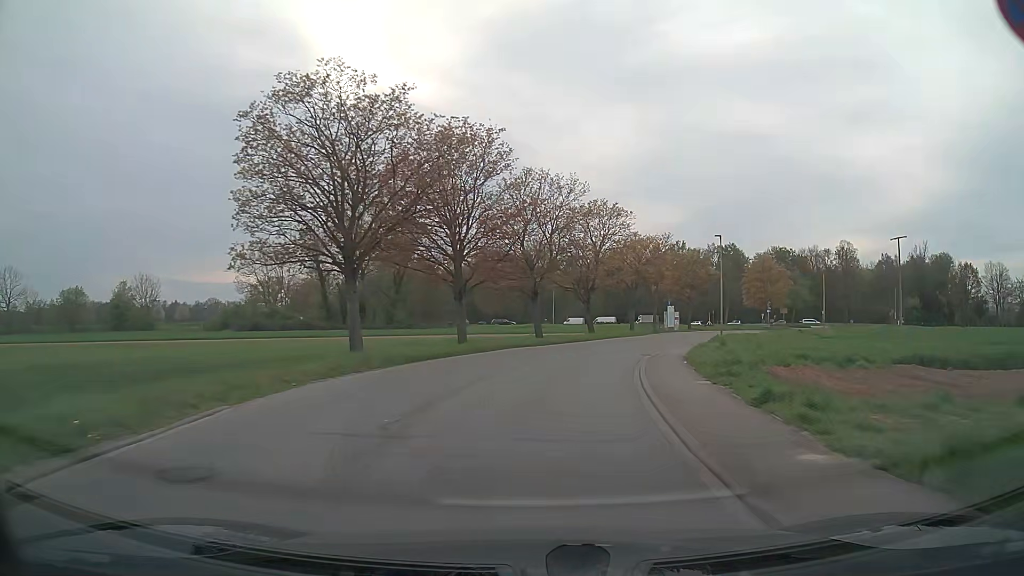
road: unclassified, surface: asphalt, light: Day
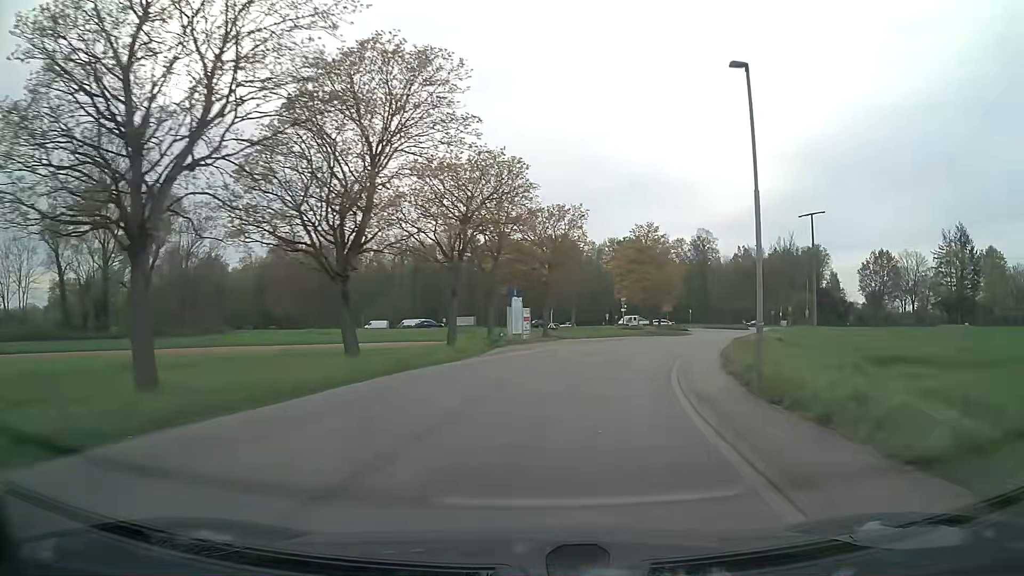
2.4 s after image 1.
(+3.5, +29.0) m; +16°
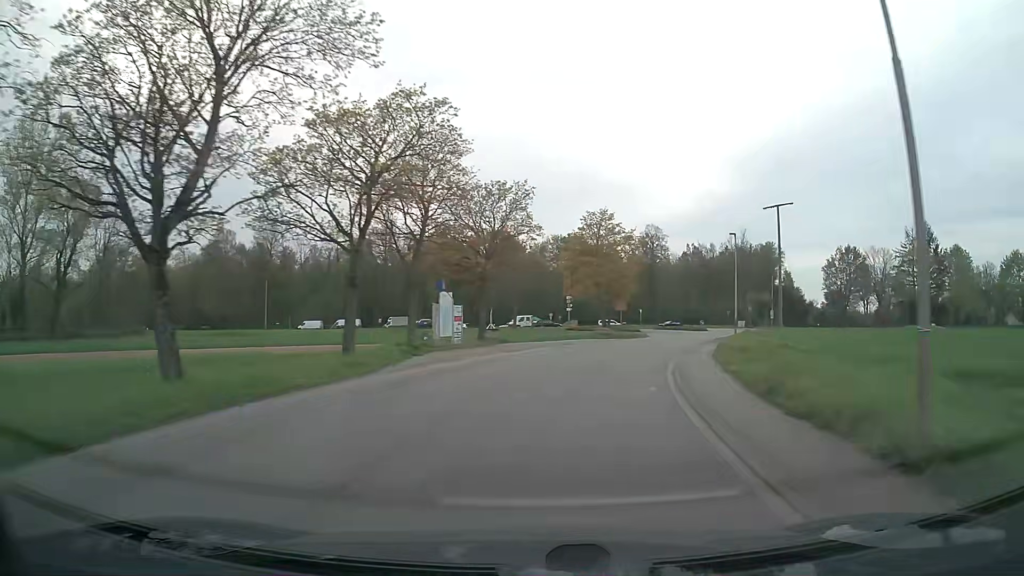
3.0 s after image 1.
(+0.2, +7.3) m; +4°
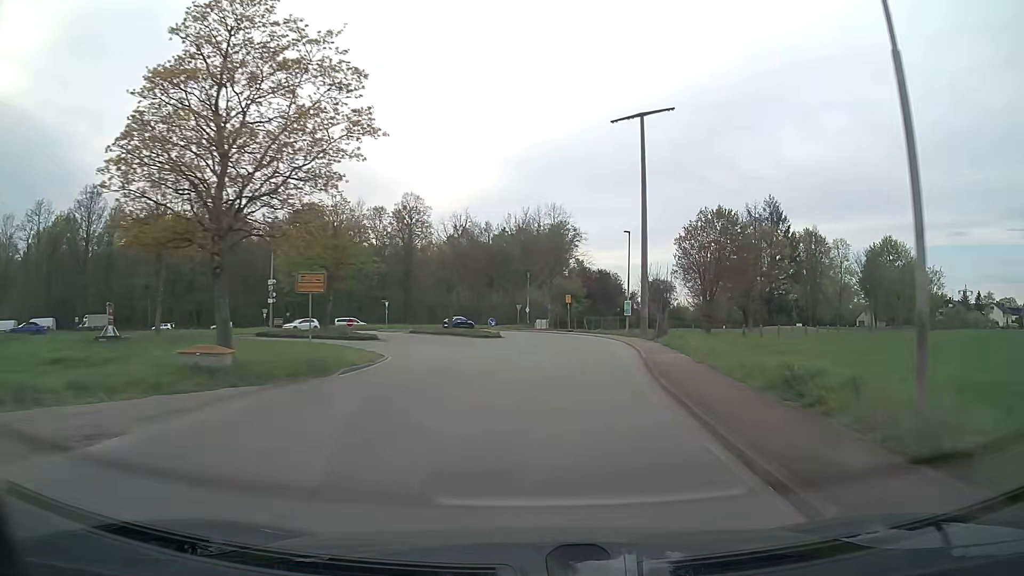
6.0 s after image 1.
(+7.0, +35.7) m; +21°
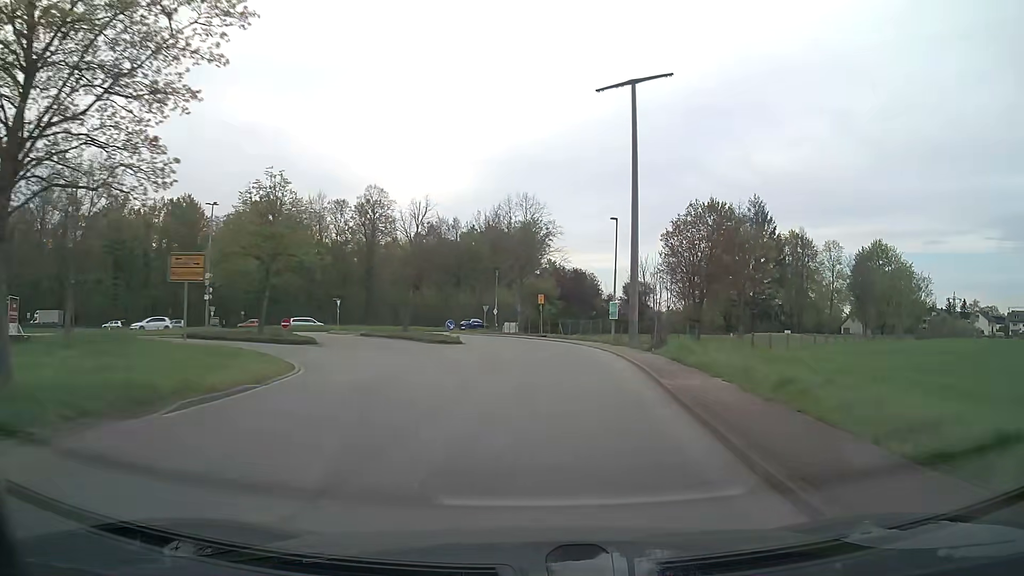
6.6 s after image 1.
(+0.1, +7.1) m; +2°
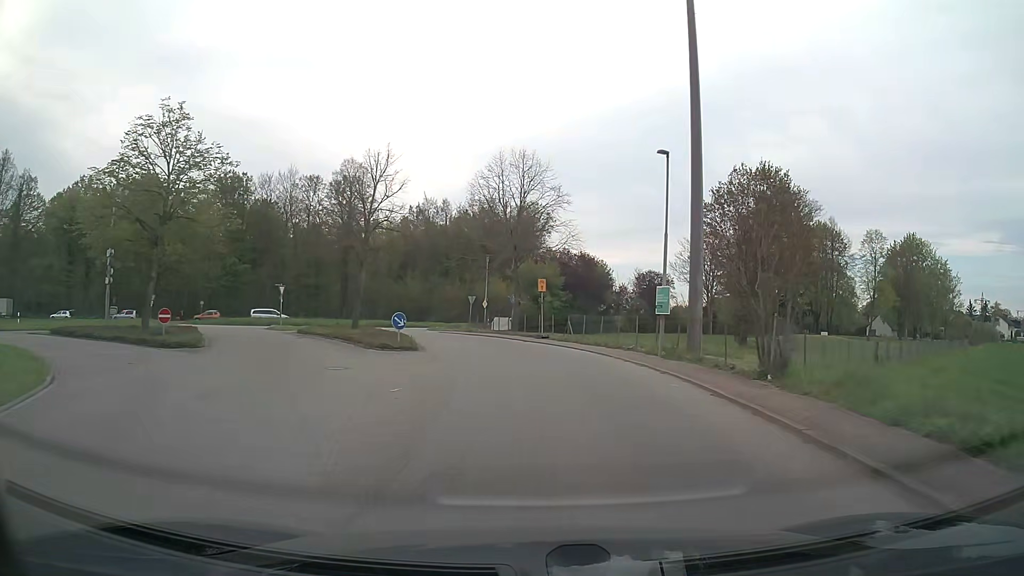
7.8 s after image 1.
(+0.1, +13.6) m; +1°
(0, +10) (-1, +20) (-3, +30) (-6, +39) (-13, +47) (-22, +48) (-31, +42) (-38, +35) (-44, +27) (-50, +19) m
